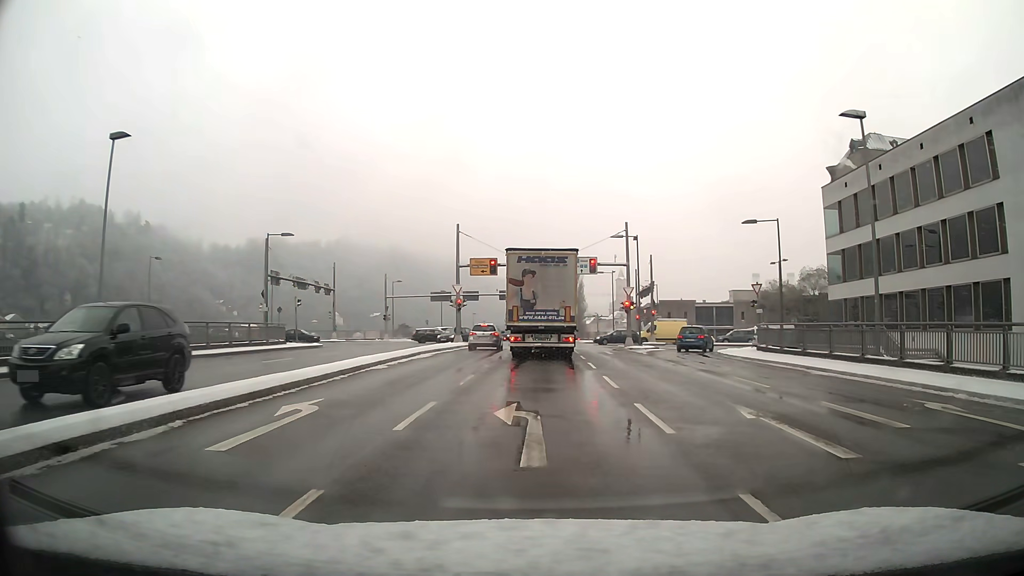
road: primary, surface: asphalt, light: Day
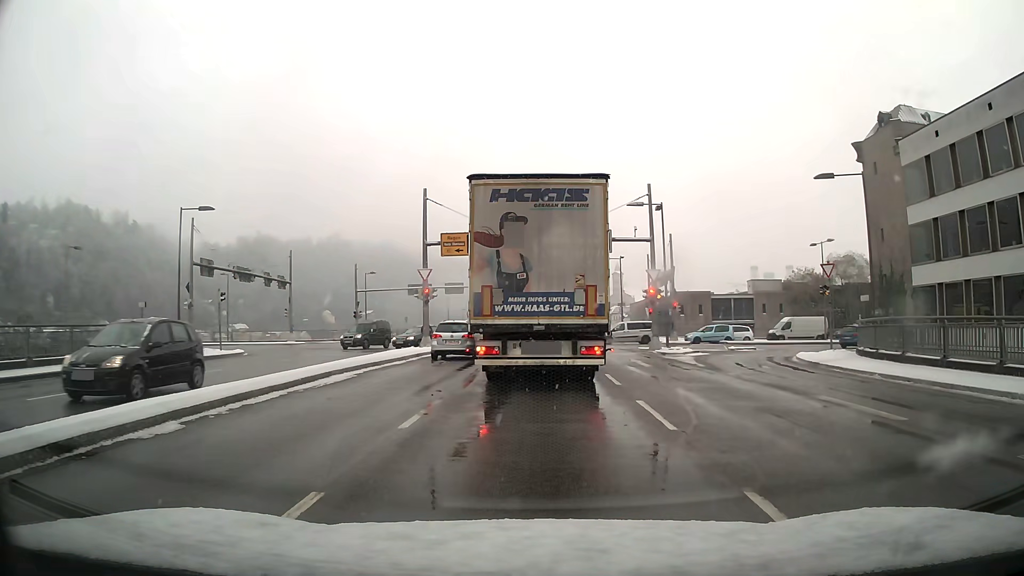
(0.0, +11.7) m; 0°
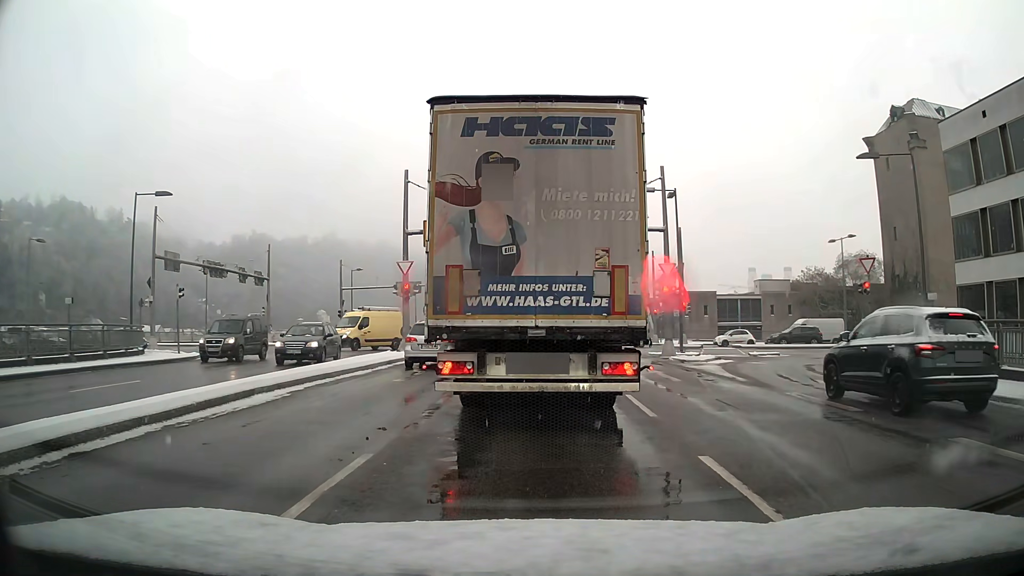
(0.0, +4.4) m; 0°
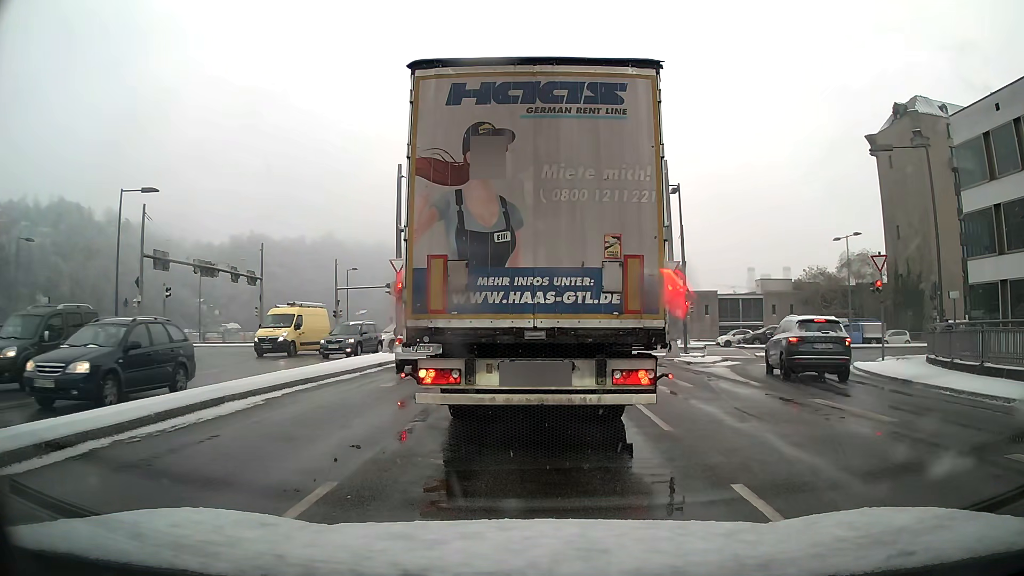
(0.0, +1.1) m; 0°
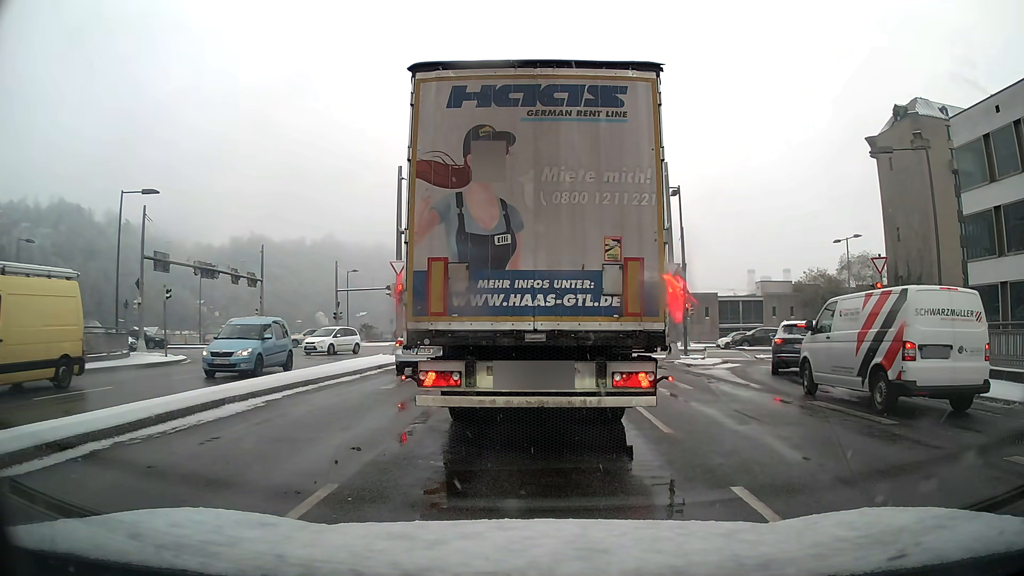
(0.0, +0.1) m; 0°
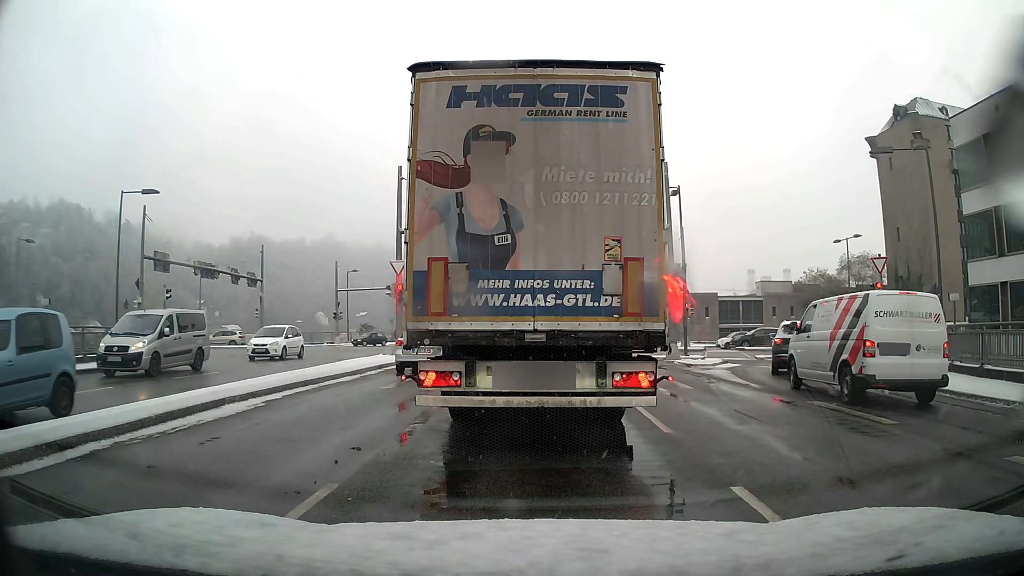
(0.0, 0.0) m; 0°
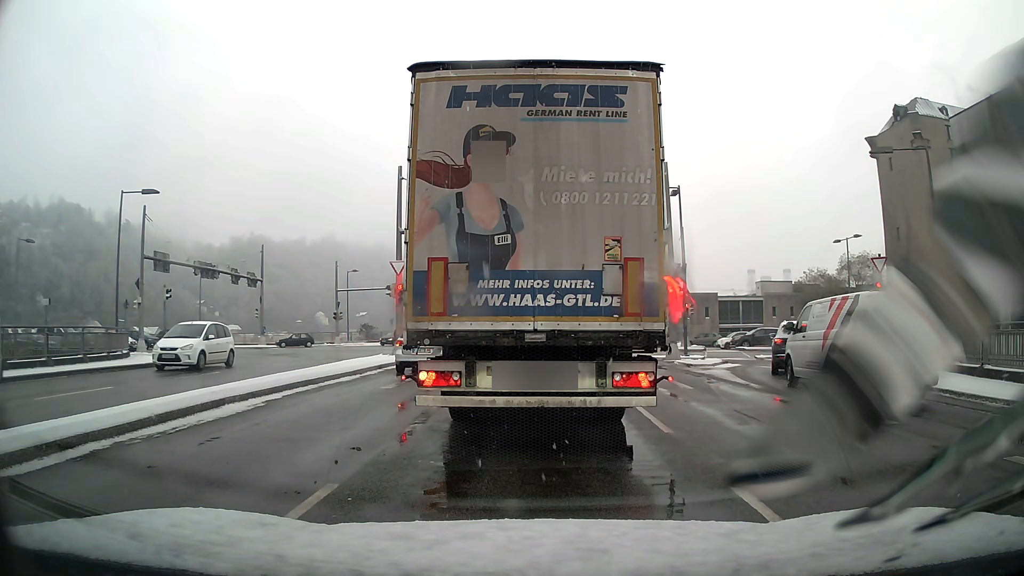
(0.0, 0.0) m; 0°
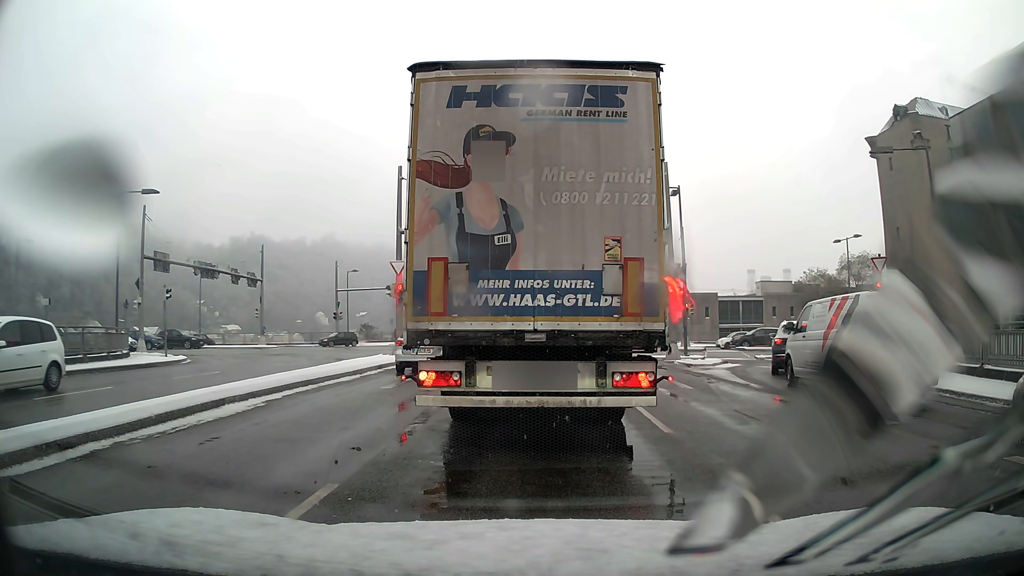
(0.0, 0.0) m; 0°
